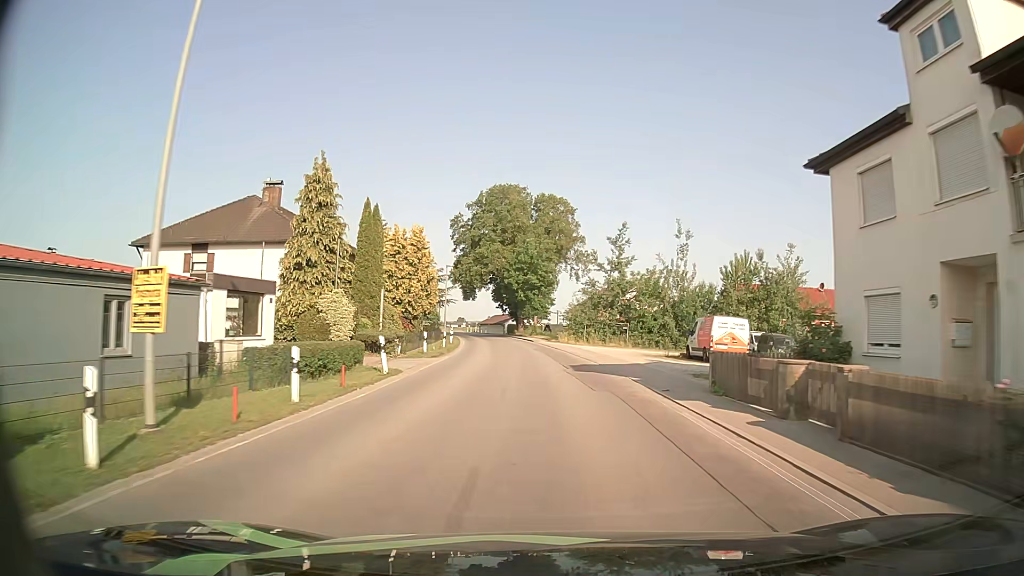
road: secondary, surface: asphalt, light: Day
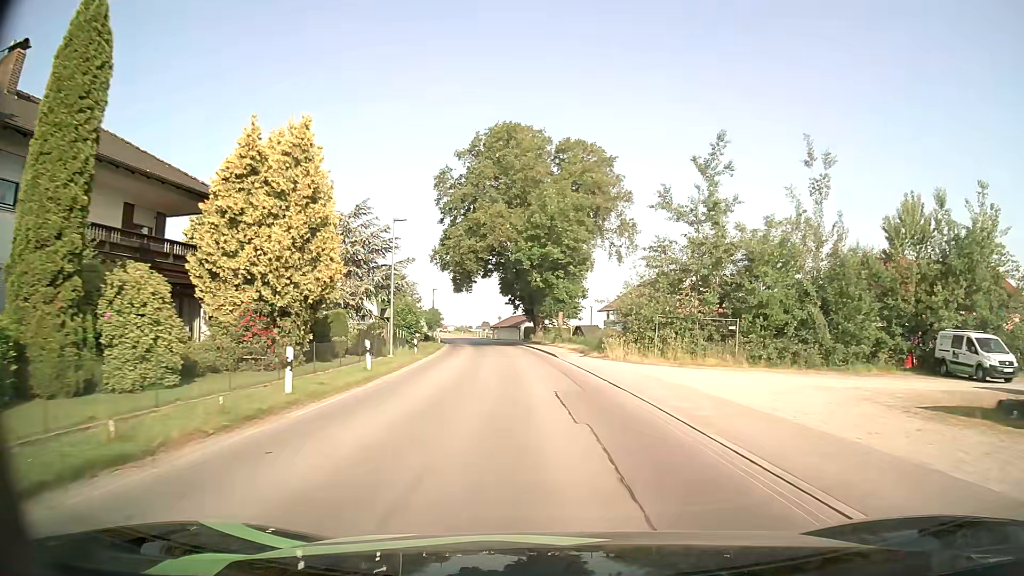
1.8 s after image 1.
(-0.4, +26.9) m; -2°
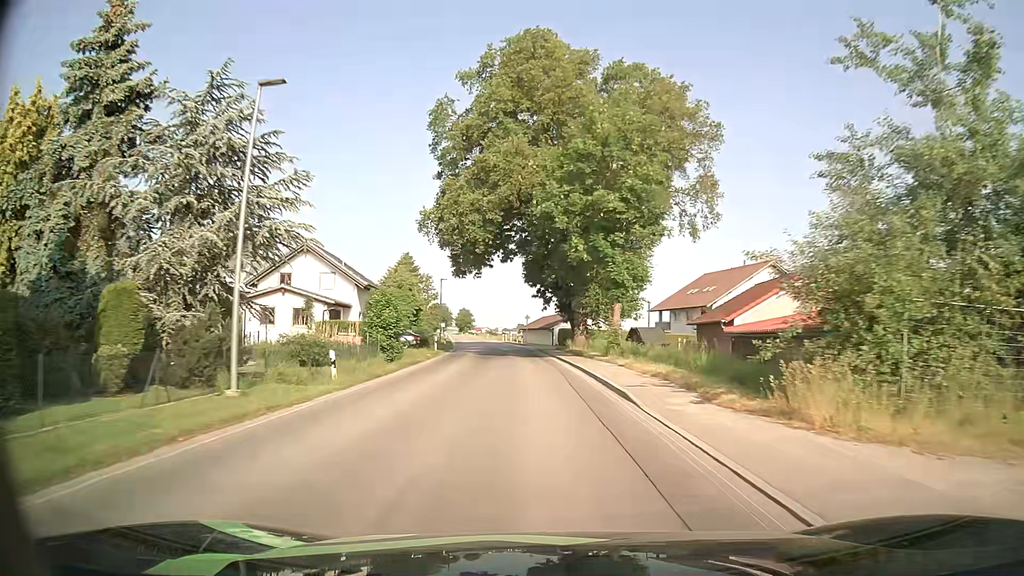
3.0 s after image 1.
(-0.4, +18.7) m; -3°
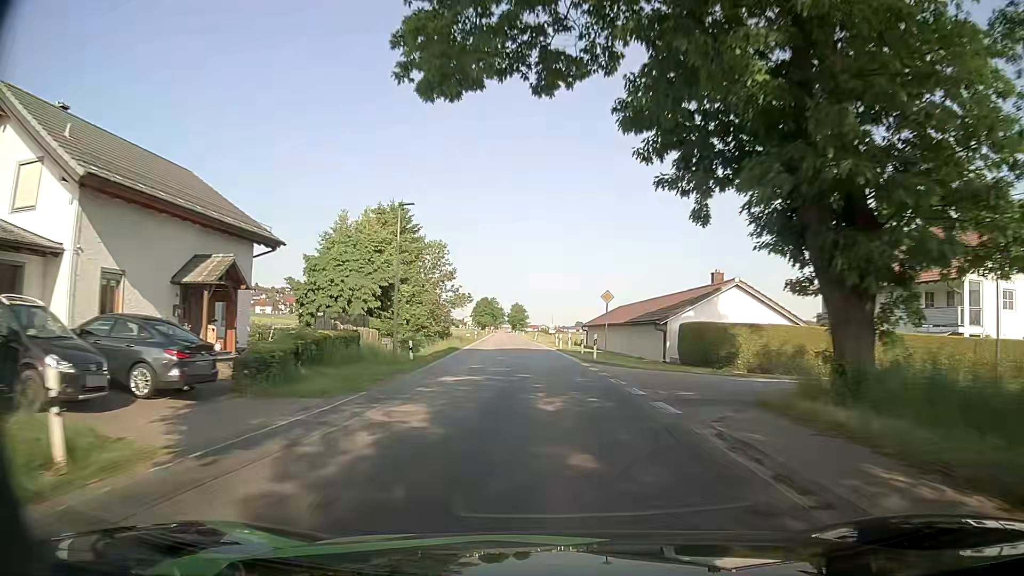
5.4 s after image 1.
(-2.1, +37.7) m; -6°
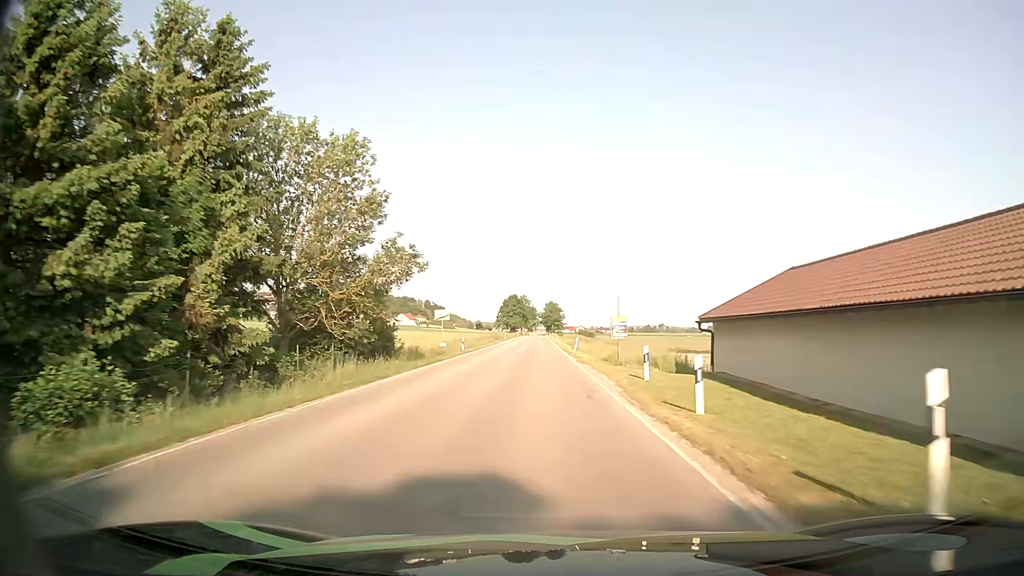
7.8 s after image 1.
(-0.5, +40.1) m; -2°
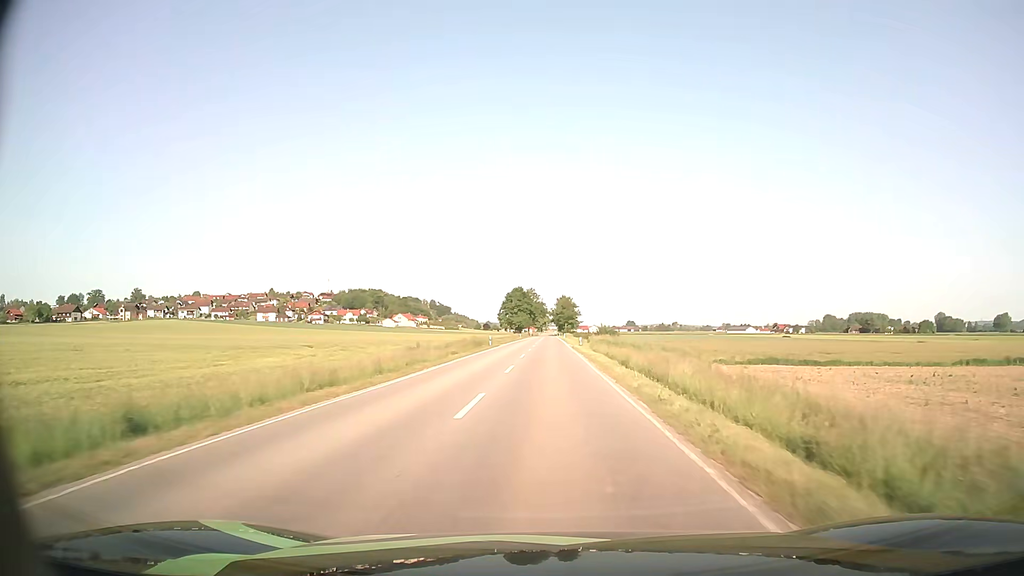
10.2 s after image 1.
(-0.7, +43.4) m; -1°
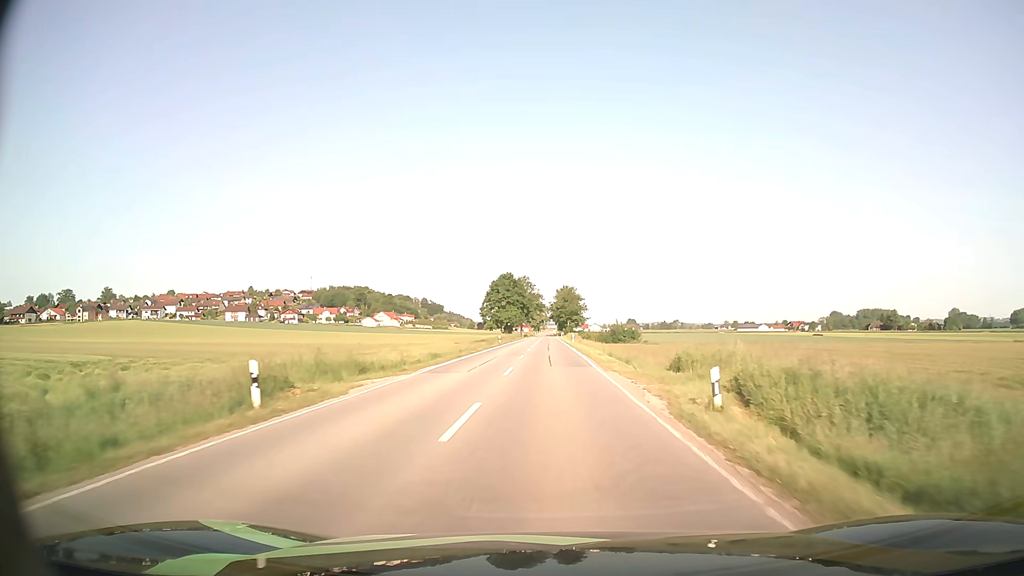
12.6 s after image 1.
(0.0, +47.1) m; 0°
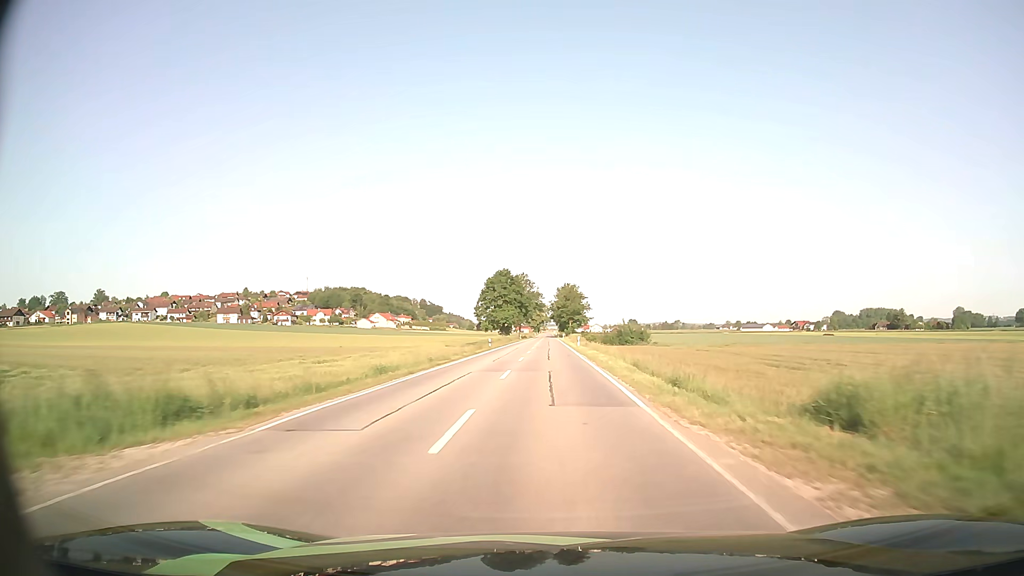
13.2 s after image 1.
(0.0, +12.3) m; 0°
(0, +10) (0, +20) (0, +30) (0, +40) (0, +50) (0, +60) (0, +70) (0, +80) (0, +90) (0, +100) m
